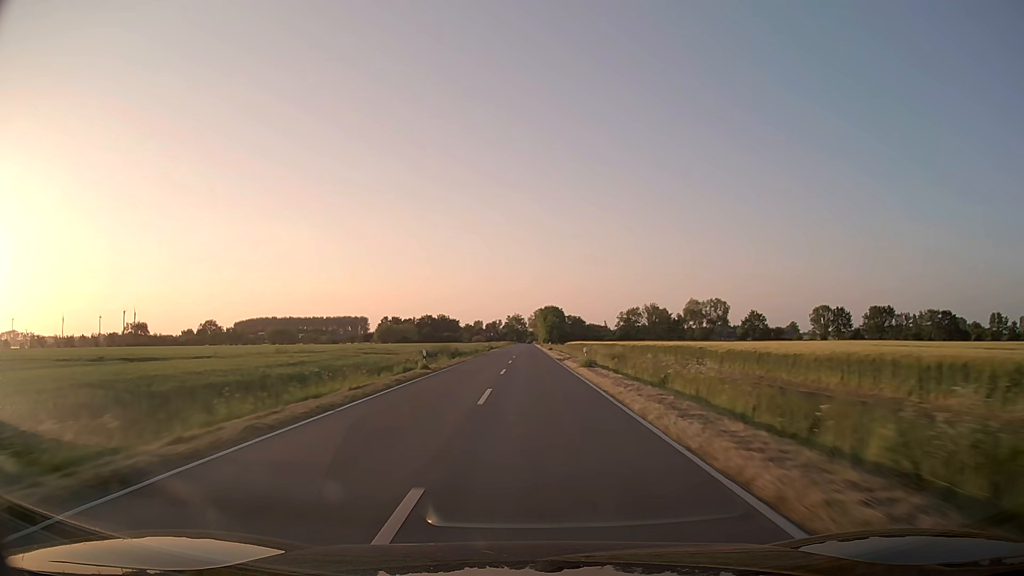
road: secondary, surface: asphalt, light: Day
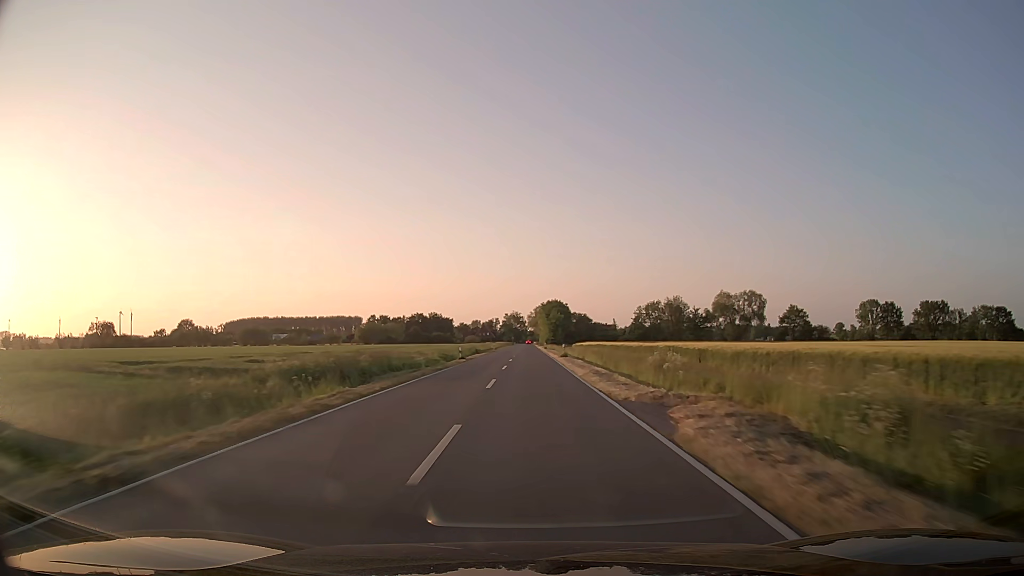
(0.0, +31.6) m; 0°
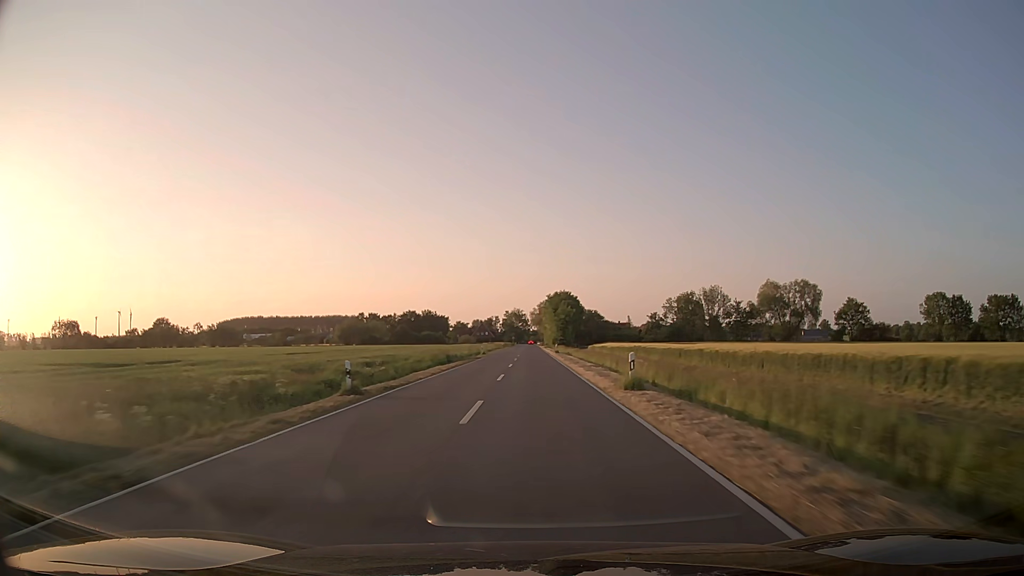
(0.0, +31.6) m; 0°
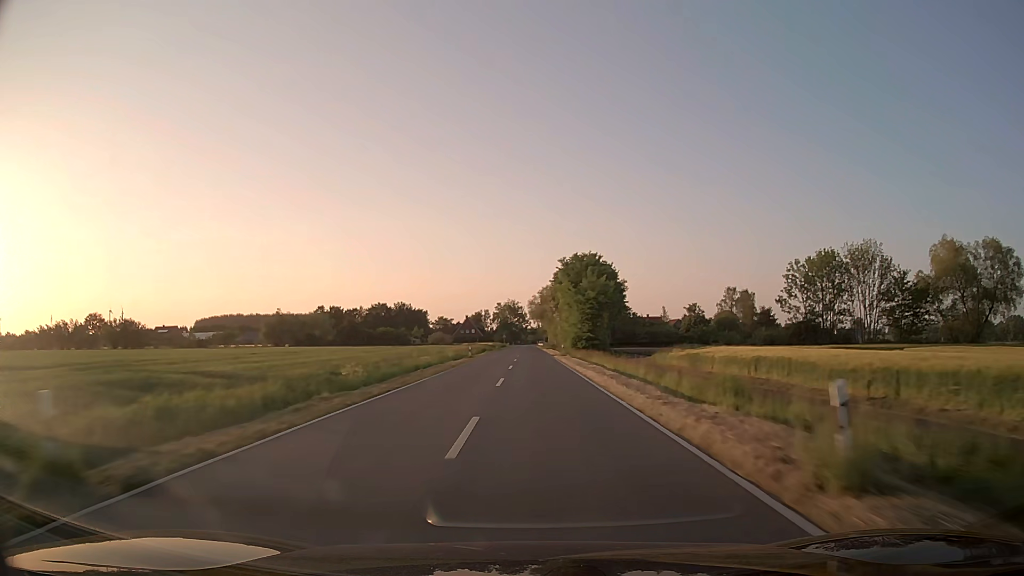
(0.0, +63.4) m; 0°
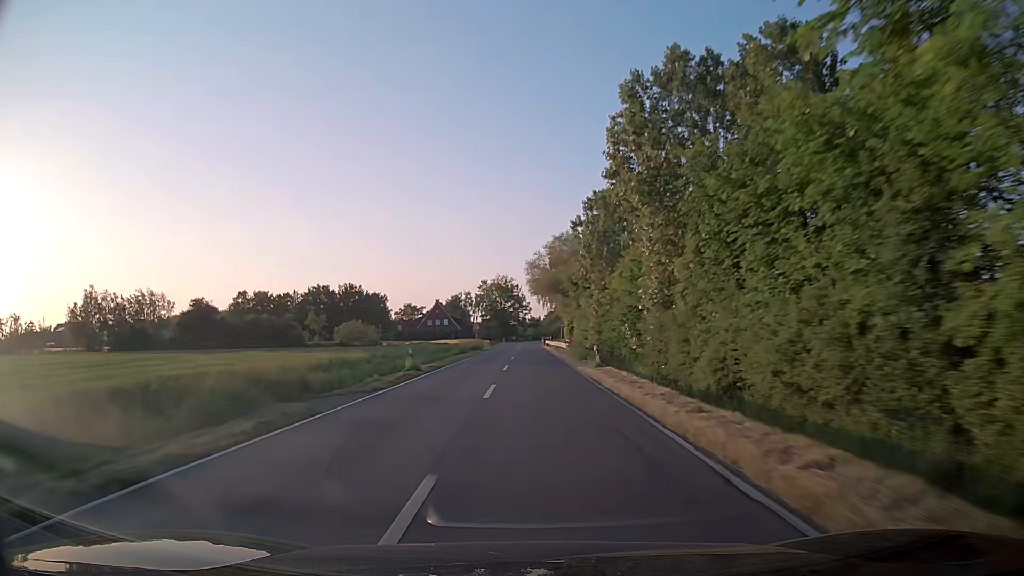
(+0.1, +77.0) m; 0°
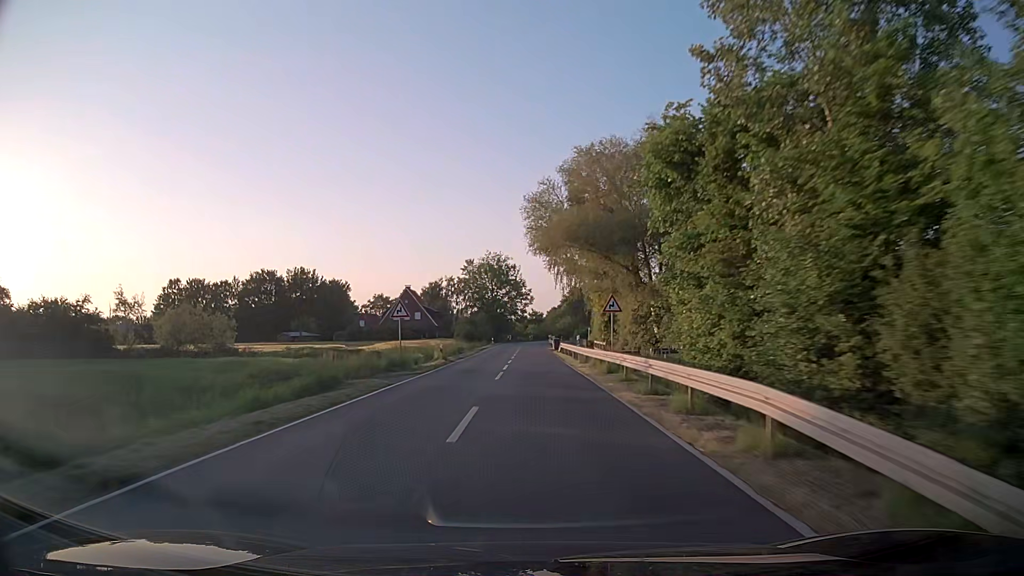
(-0.1, +41.8) m; 0°
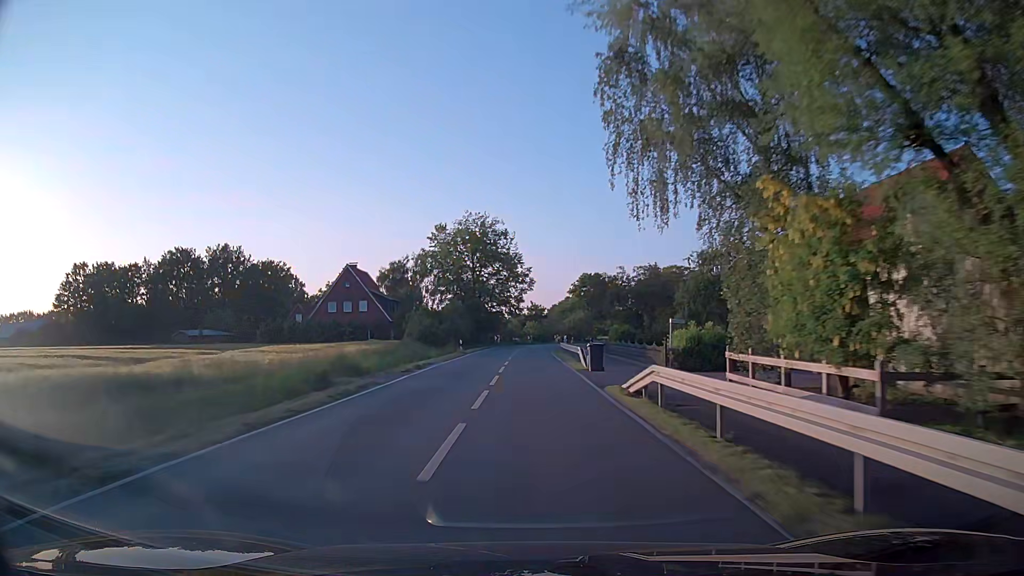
(-0.1, +38.5) m; 0°
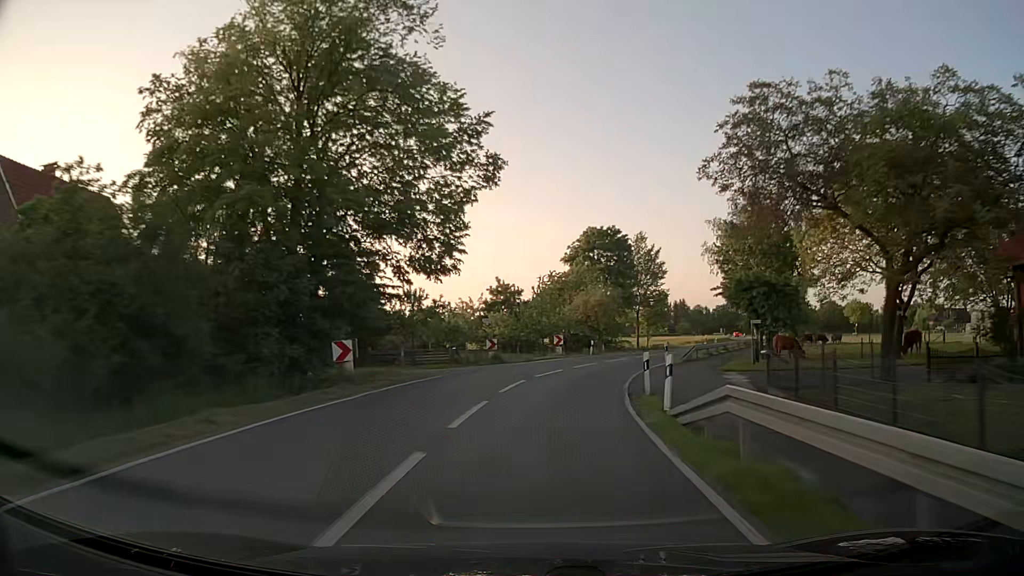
(+0.5, +57.1) m; +2°
